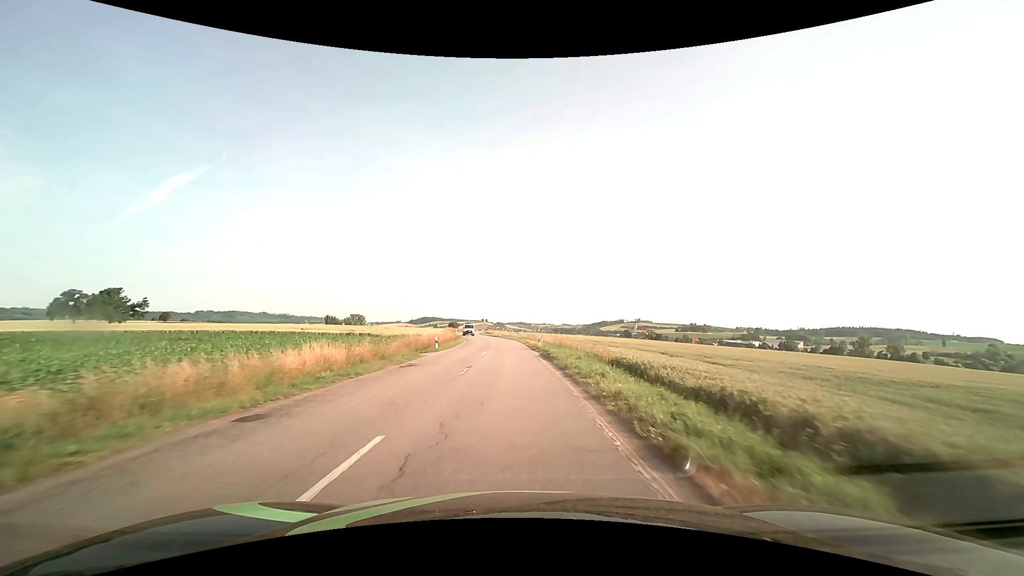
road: secondary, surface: asphalt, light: Day
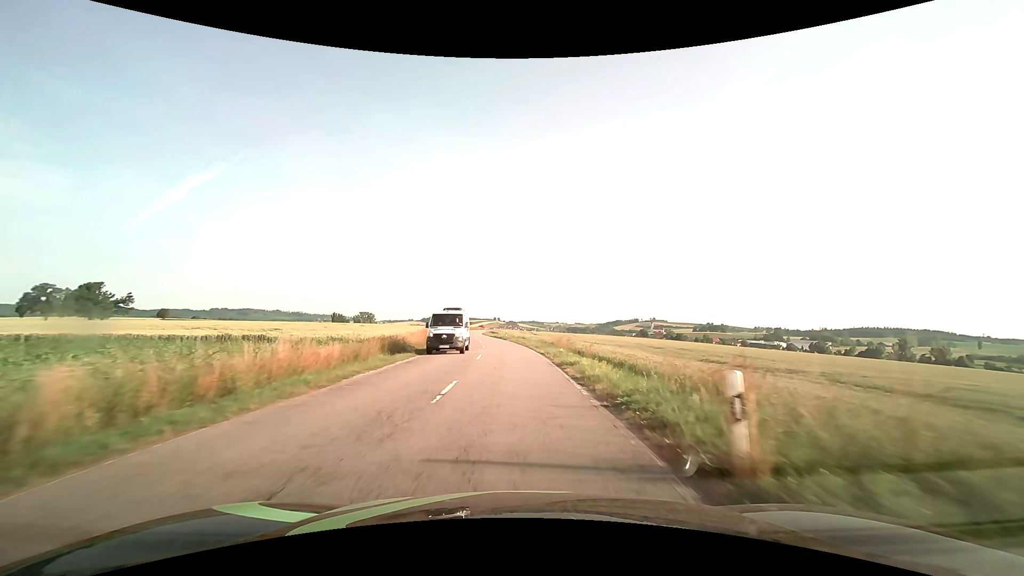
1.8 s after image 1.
(-0.4, +30.8) m; -1°
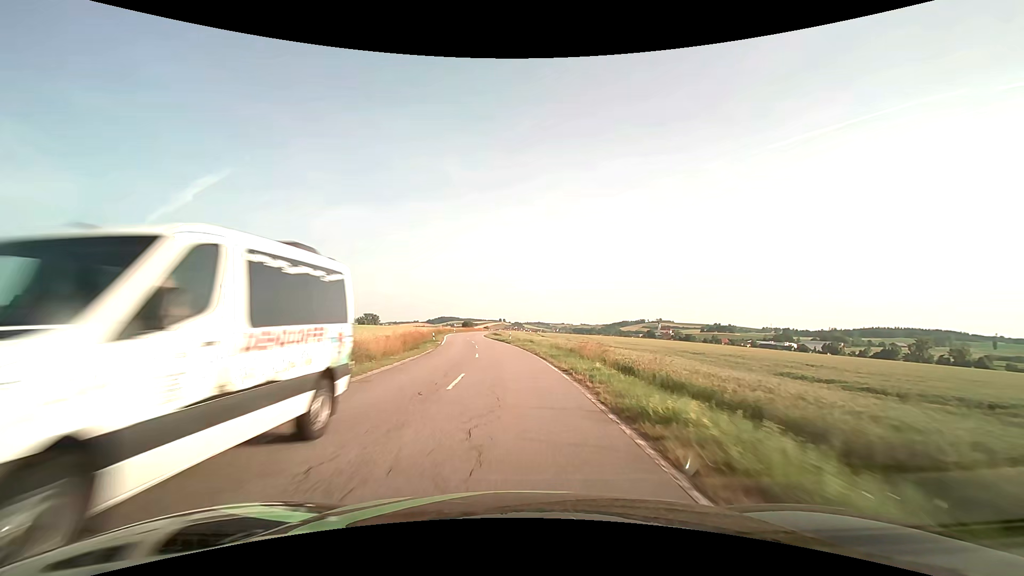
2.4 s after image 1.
(0.0, +10.3) m; -1°
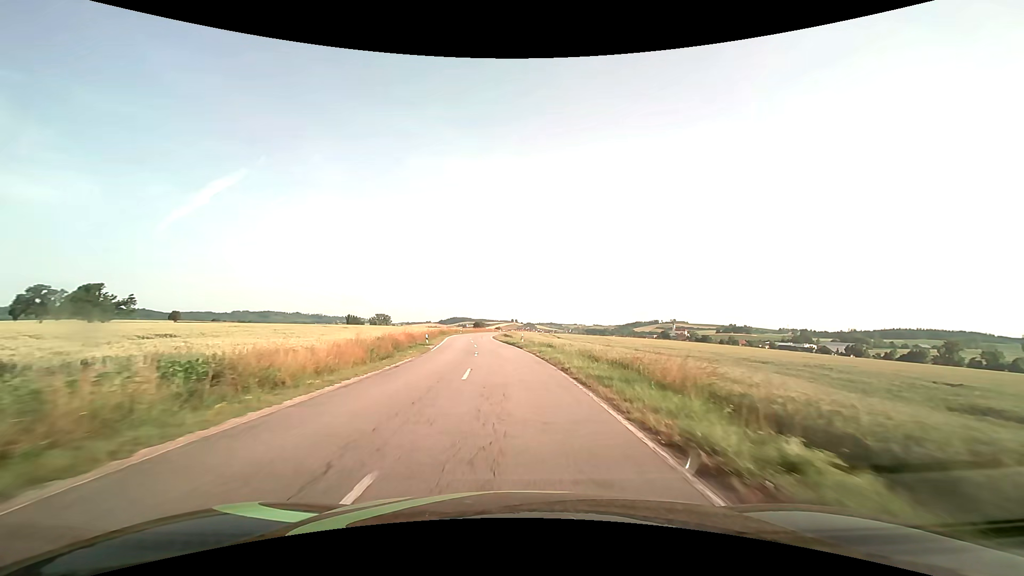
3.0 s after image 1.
(-0.1, +10.4) m; -1°
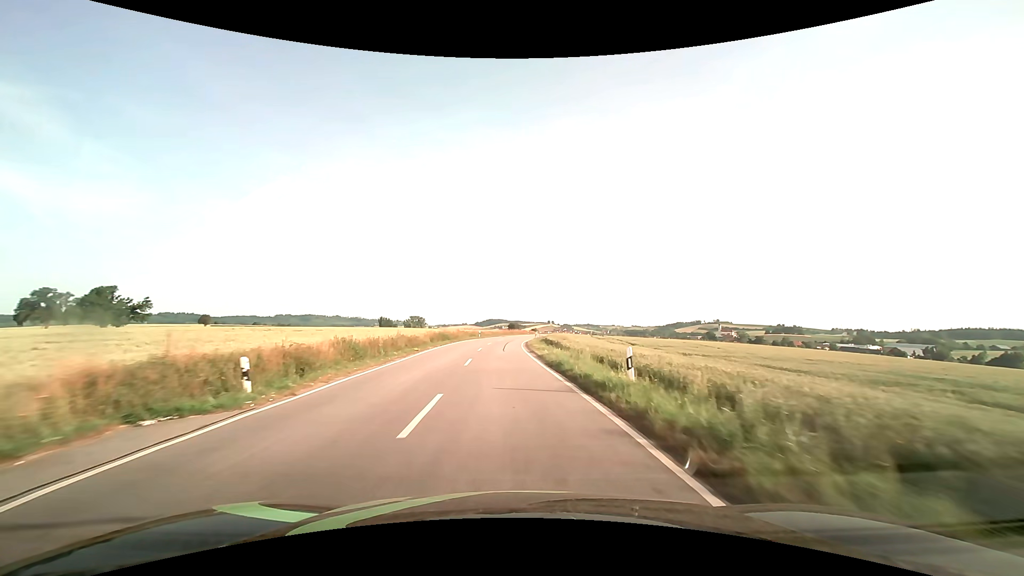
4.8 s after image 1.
(-1.1, +31.4) m; -4°
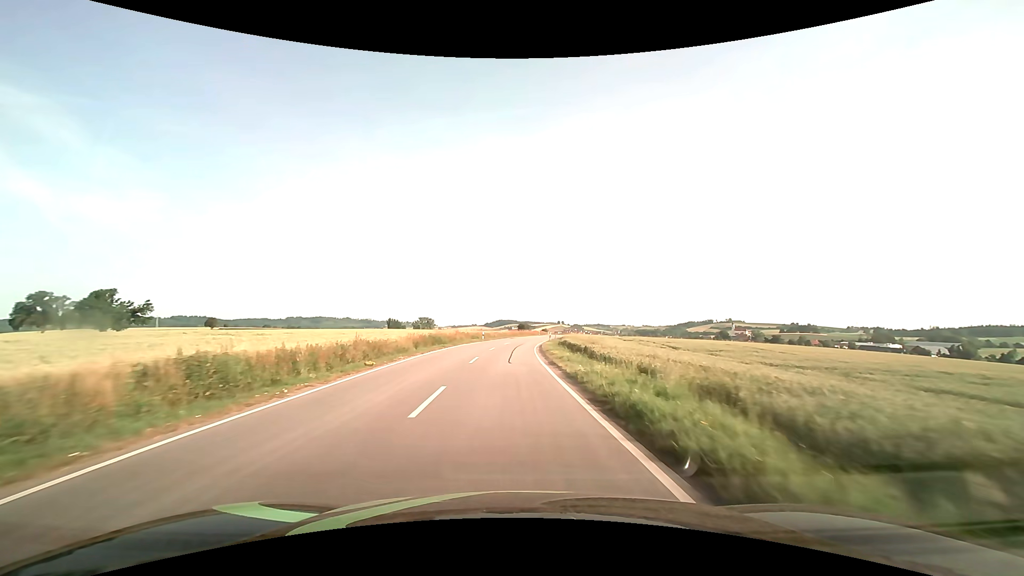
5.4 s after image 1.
(-0.1, +10.6) m; -1°
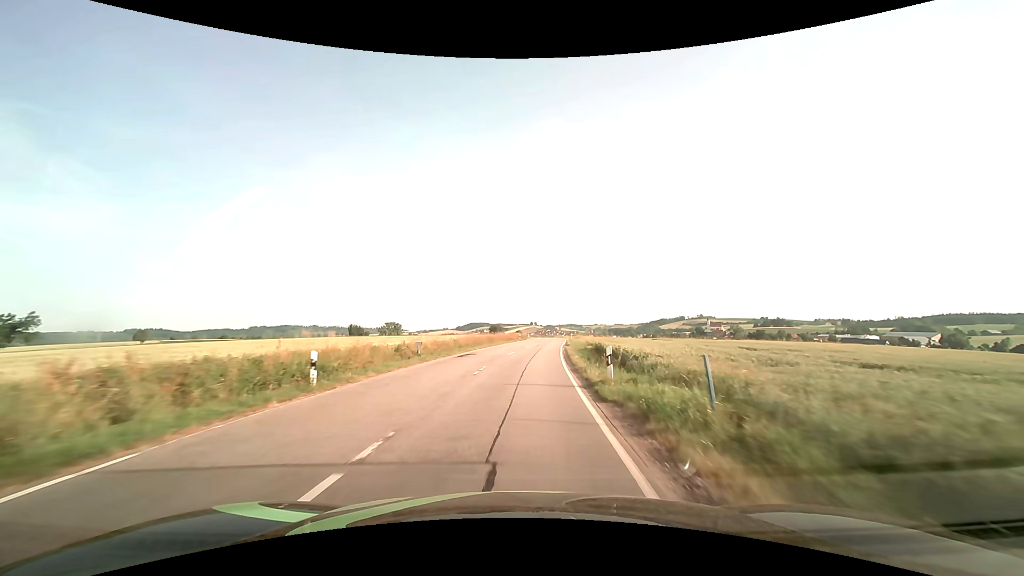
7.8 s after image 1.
(+0.4, +42.5) m; +3°
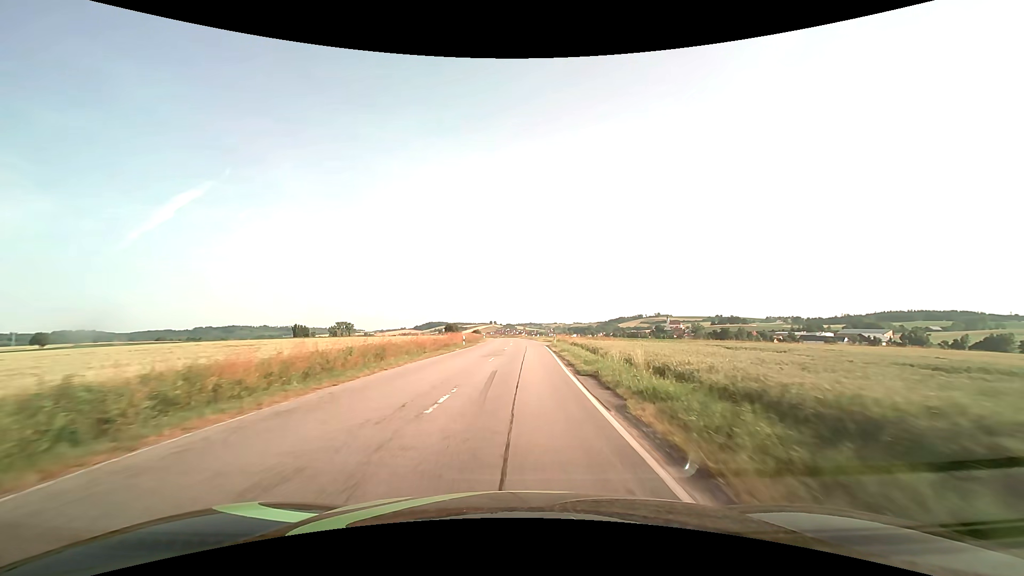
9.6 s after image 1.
(+1.5, +32.0) m; +5°
(0, +10) (0, +20) (+1, +30) (+1, +40) (+1, +50) (+1, +60) (0, +70) (0, +80) (-1, +90) (-1, +100) m
